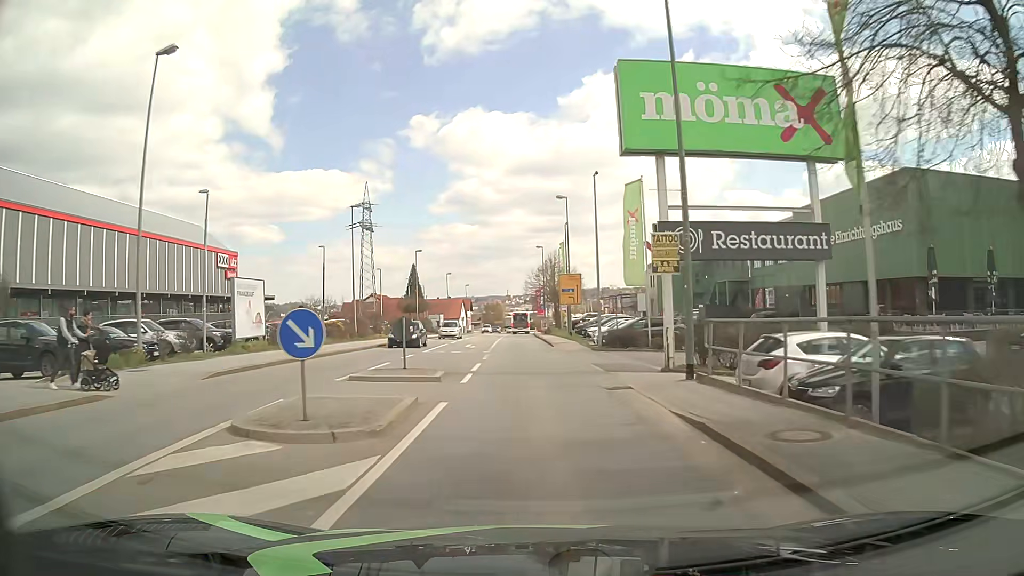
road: tertiary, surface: asphalt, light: Day
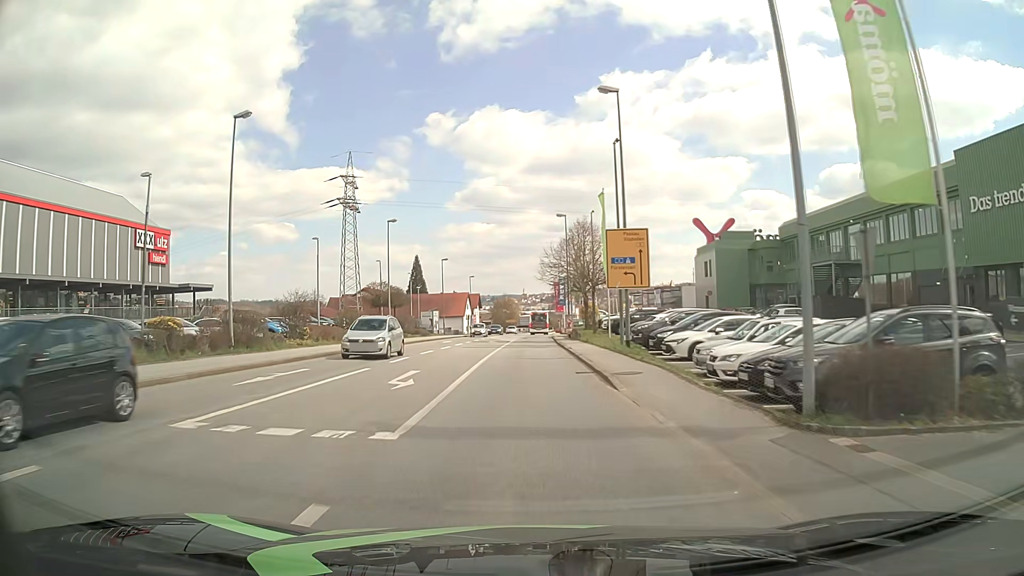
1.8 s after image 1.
(-0.2, +23.0) m; -1°
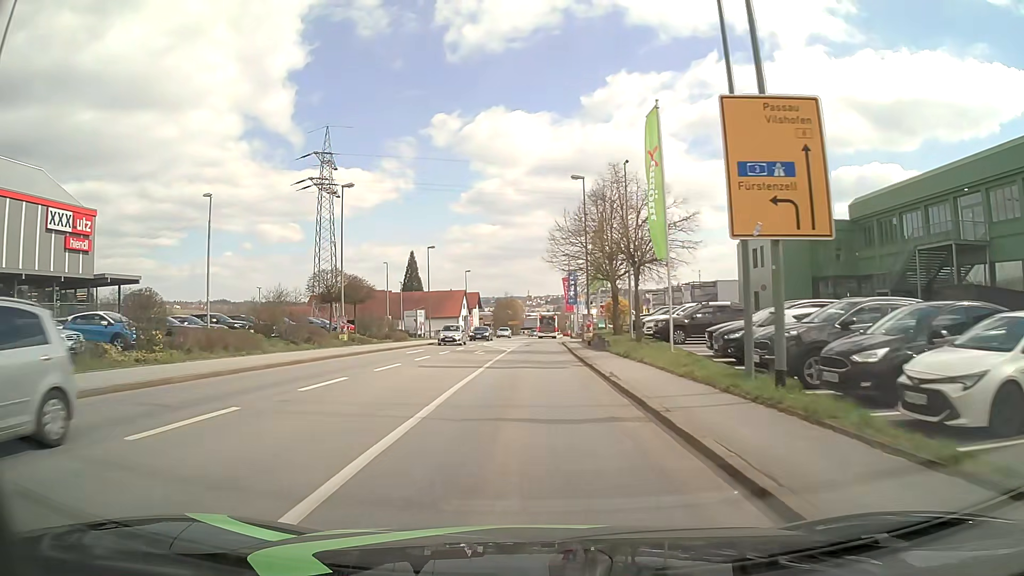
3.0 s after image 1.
(-0.1, +15.3) m; -1°
(0, +10) (0, +20) (0, +30) (0, +40) (+1, +50) (+1, +60) (+1, +70) (+2, +80) (+2, +90) (+2, +100) m
